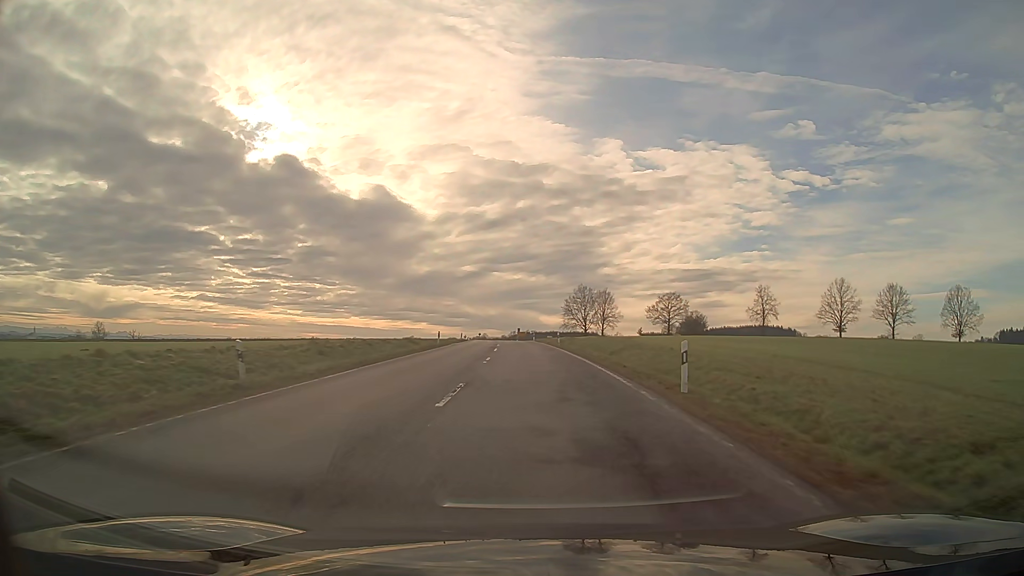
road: secondary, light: Day
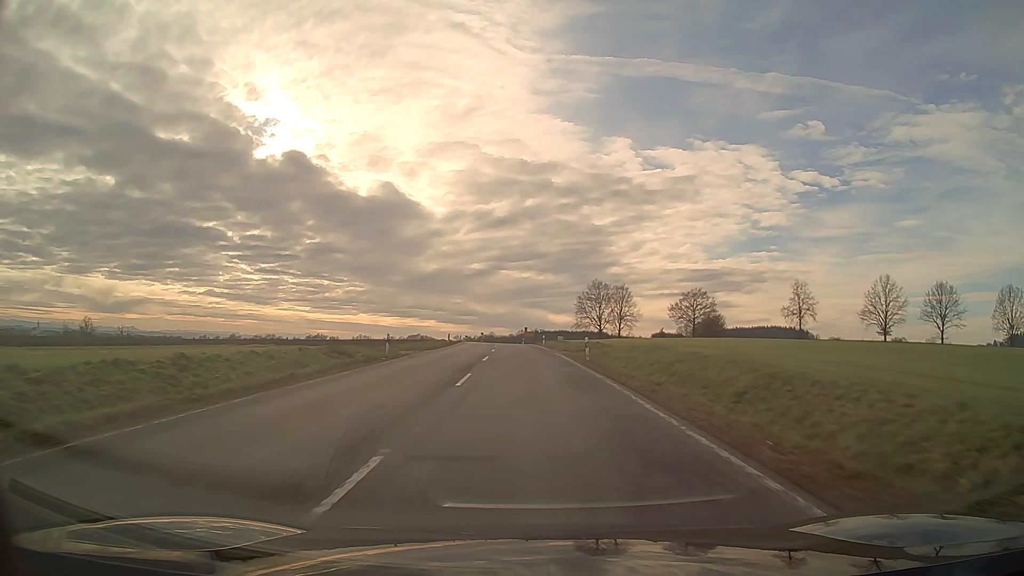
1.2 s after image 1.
(-0.1, +20.3) m; -1°
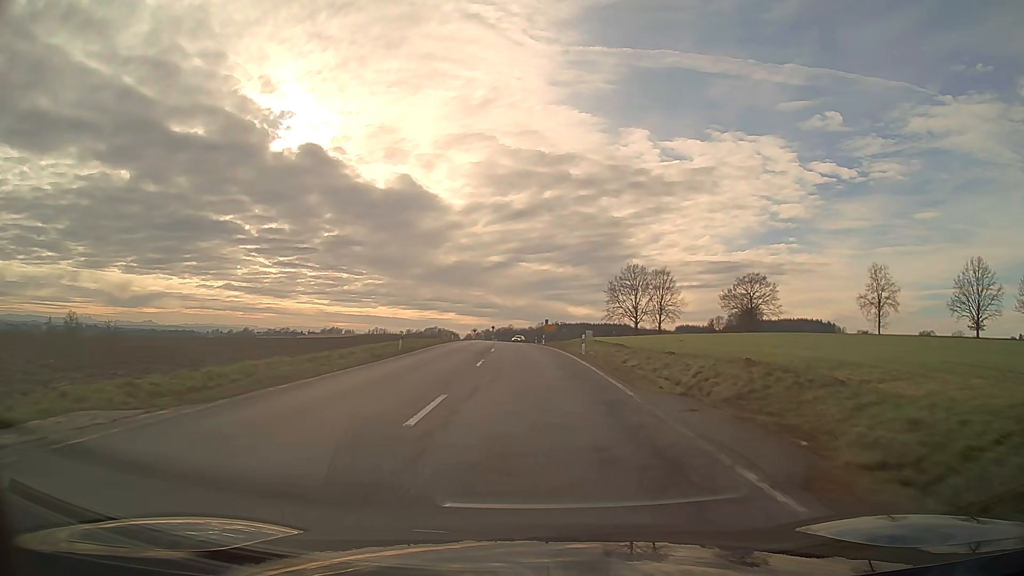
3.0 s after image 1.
(-0.4, +30.9) m; -2°
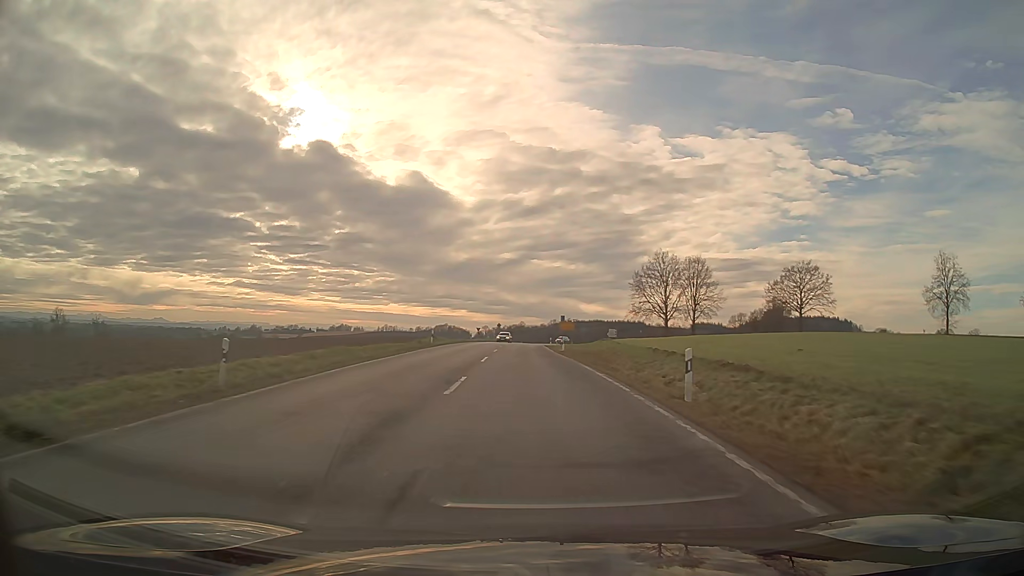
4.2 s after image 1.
(-0.2, +21.0) m; -1°
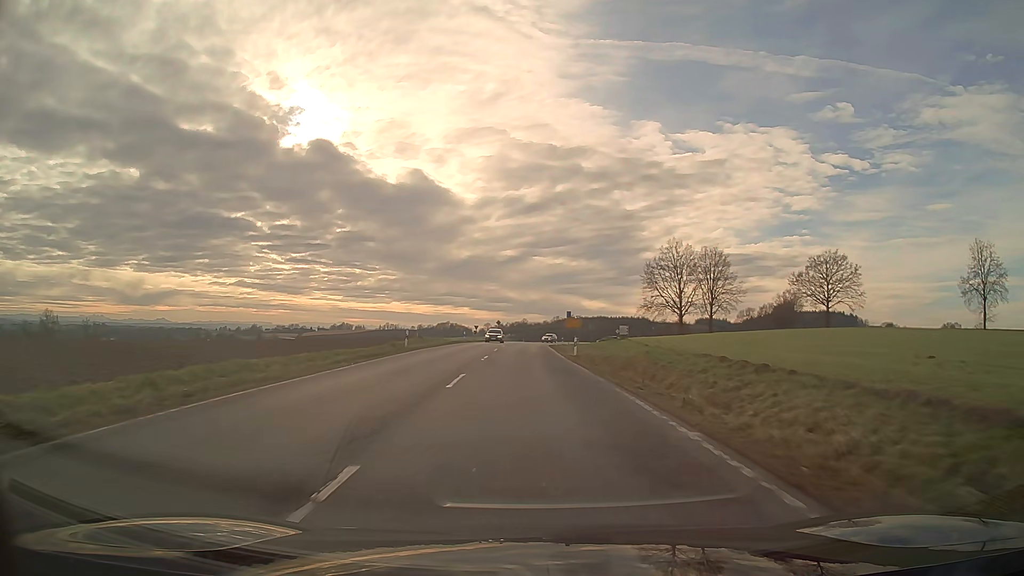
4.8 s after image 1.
(0.0, +10.6) m; 0°
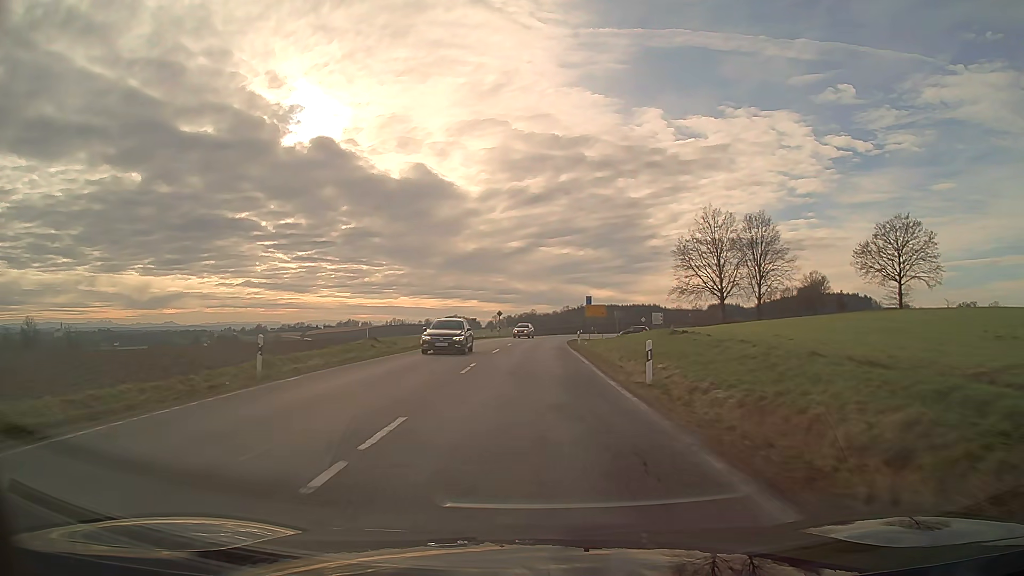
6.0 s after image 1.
(-0.1, +21.3) m; -1°
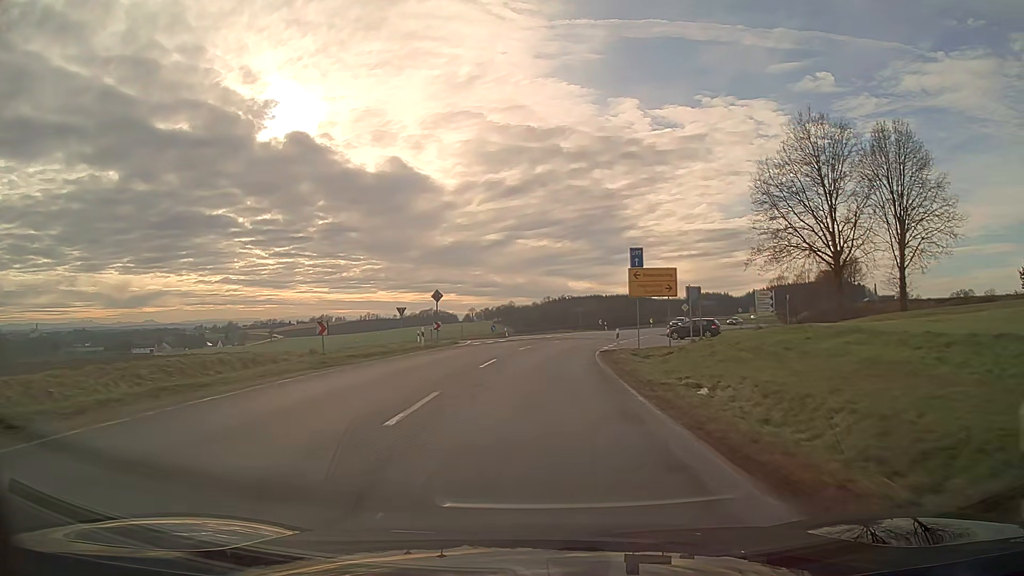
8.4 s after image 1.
(+0.5, +43.1) m; +2°
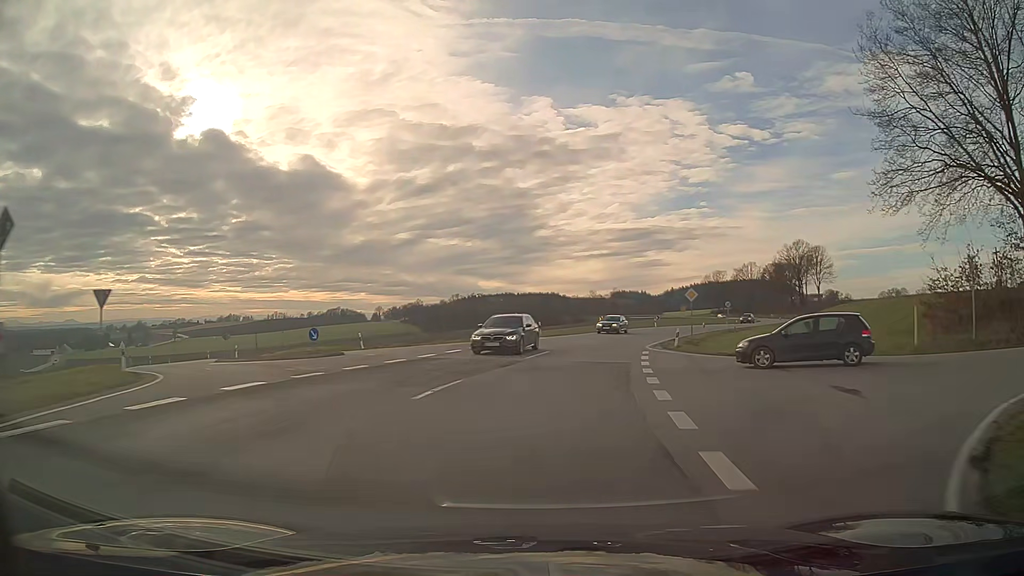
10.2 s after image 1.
(+2.0, +32.4) m; +8°
